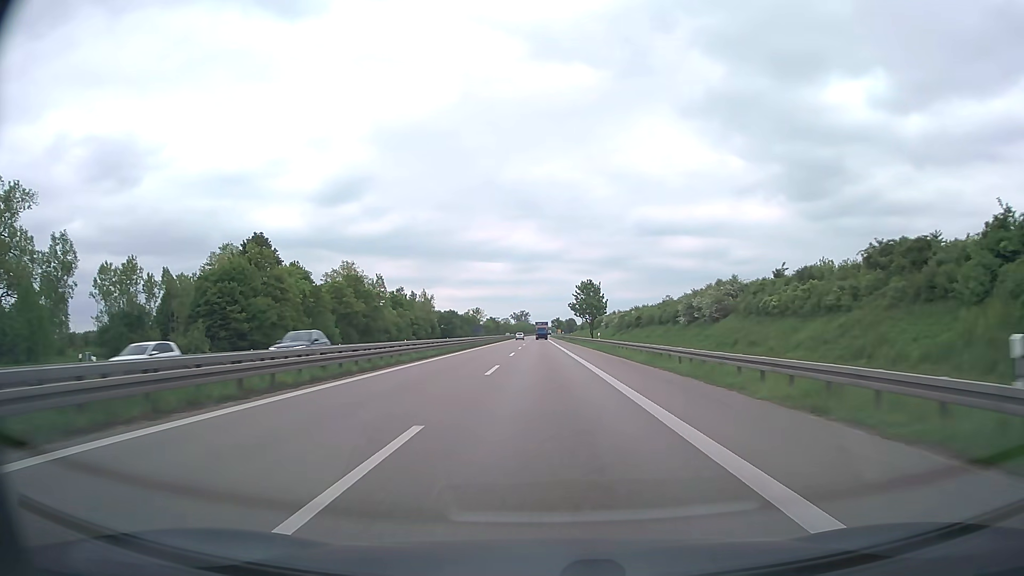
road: trunk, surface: asphalt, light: Day
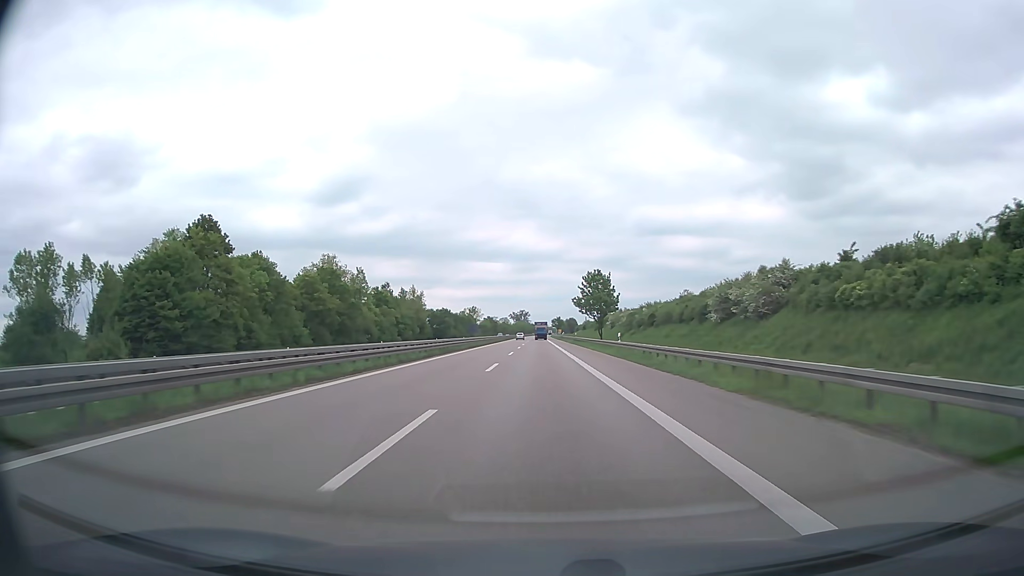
(0.0, +16.0) m; 0°
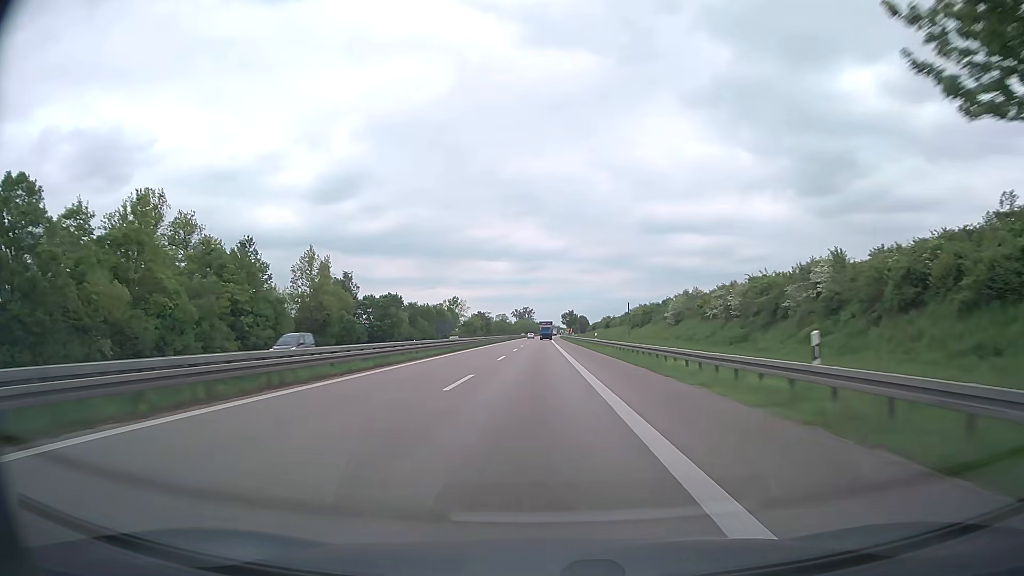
(-0.2, +79.8) m; -1°
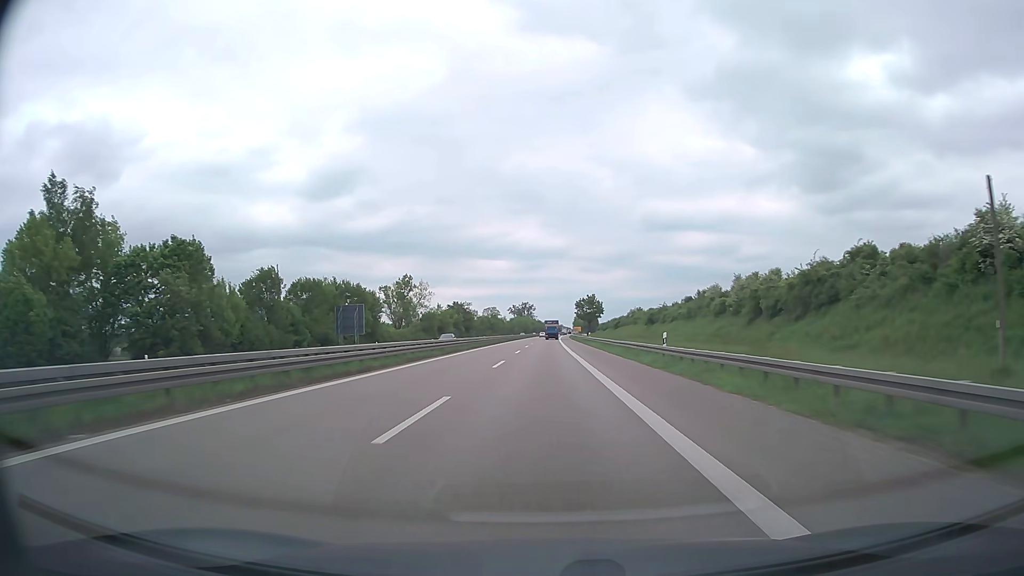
(-0.3, +79.8) m; 0°
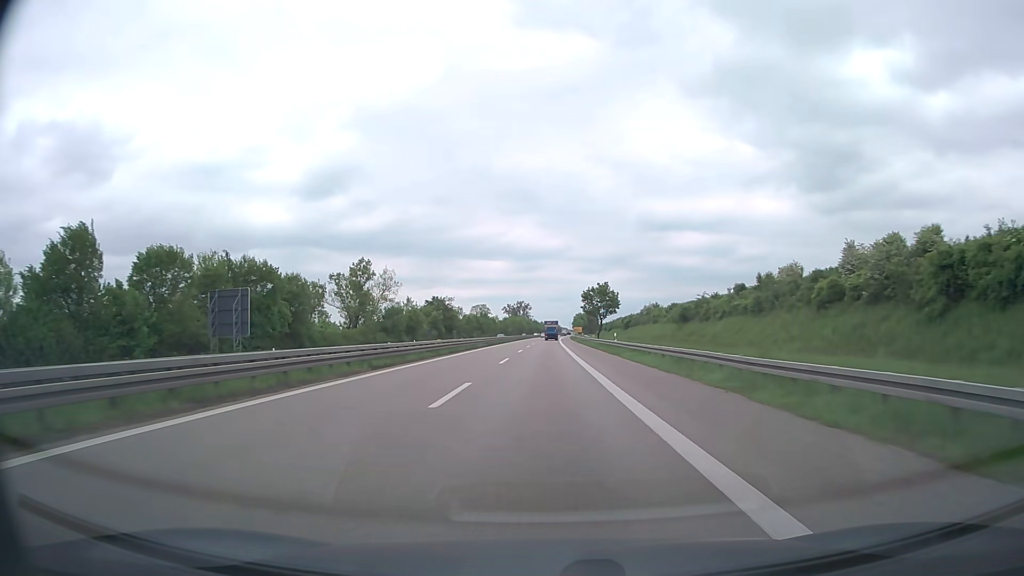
(+0.1, +31.9) m; 0°
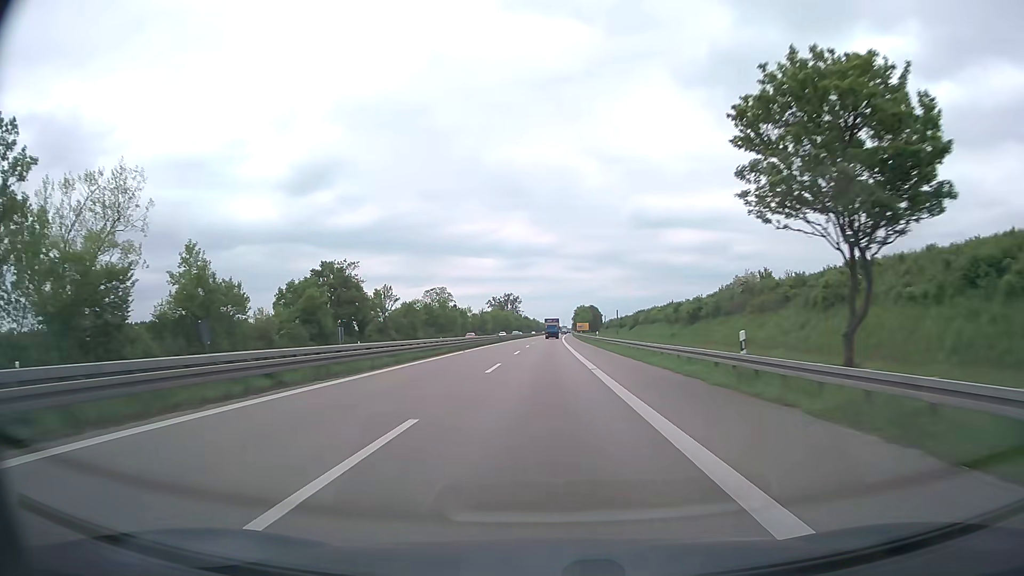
(+0.4, +79.8) m; +1°
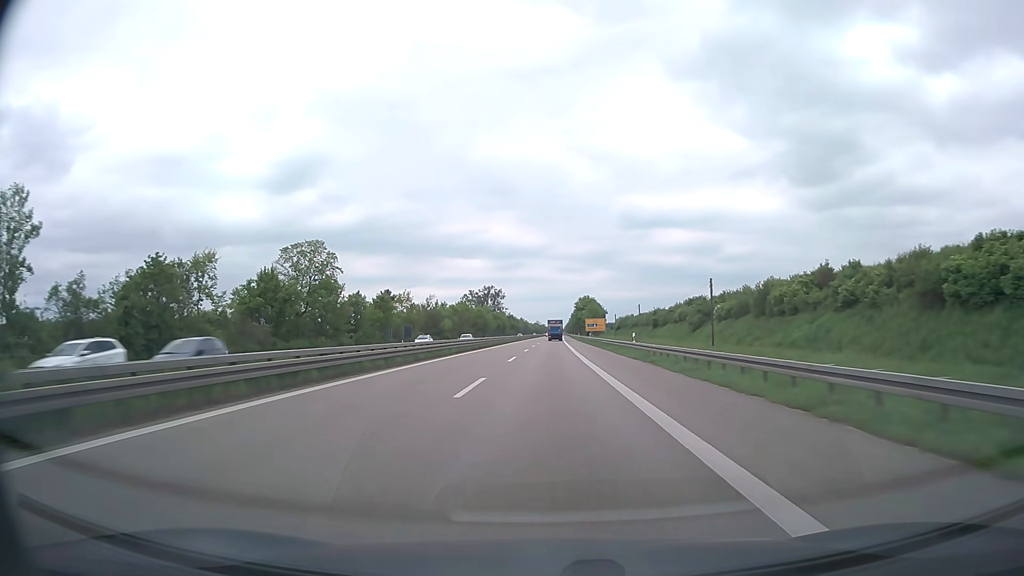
(+0.6, +80.3) m; +1°
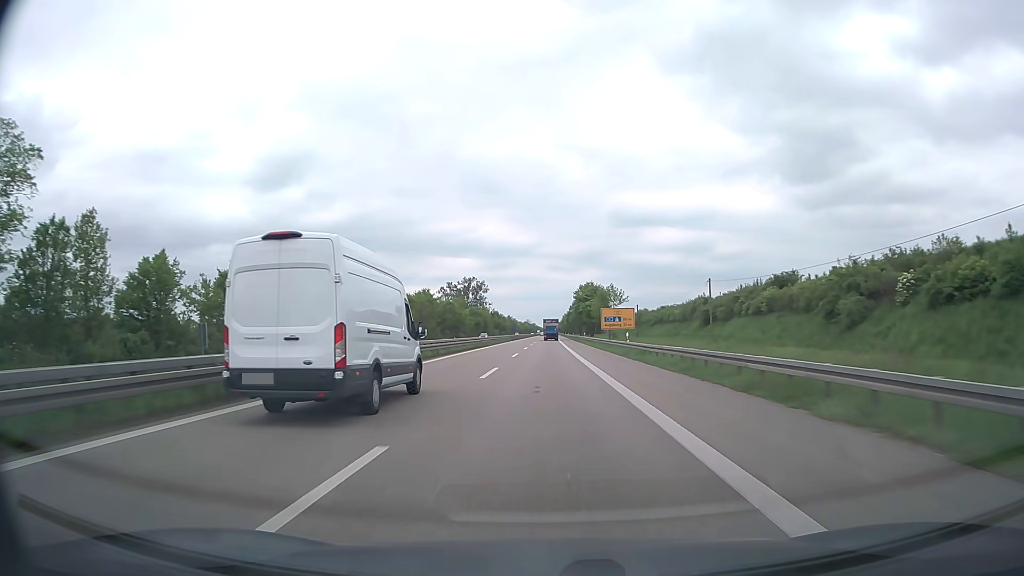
(+0.4, +48.0) m; +1°
(0, +10) (0, +20) (0, +30) (0, +40) (0, +50) (0, +60) (0, +70) (0, +80) (+1, +90) (+1, +100) m
